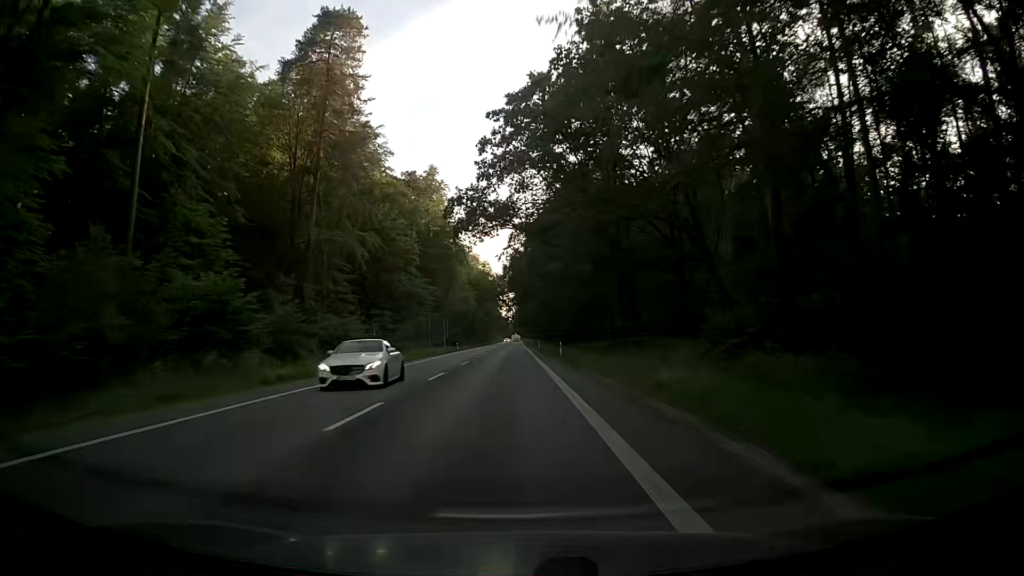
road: secondary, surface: asphalt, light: Day
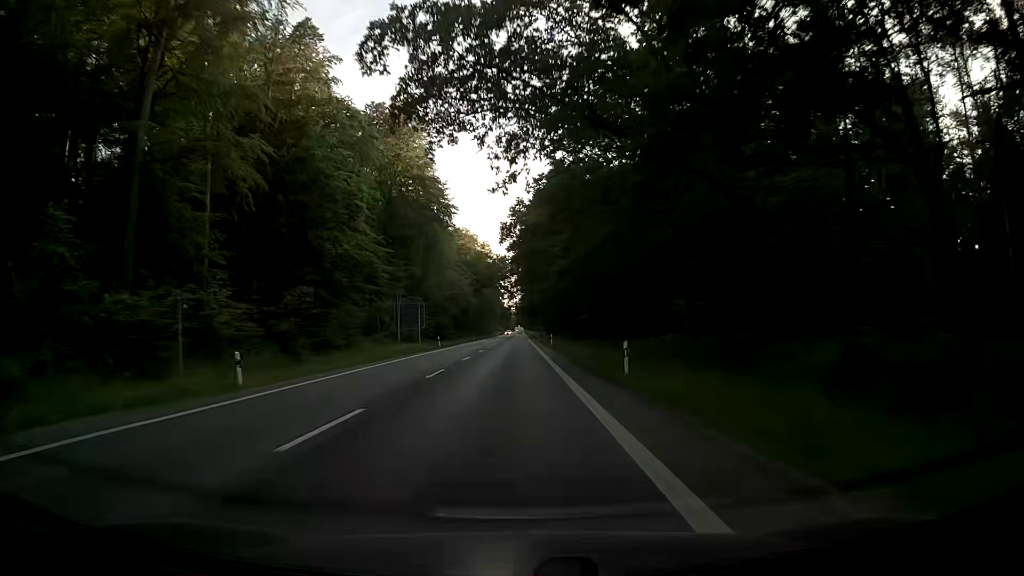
(-0.3, +26.4) m; -1°
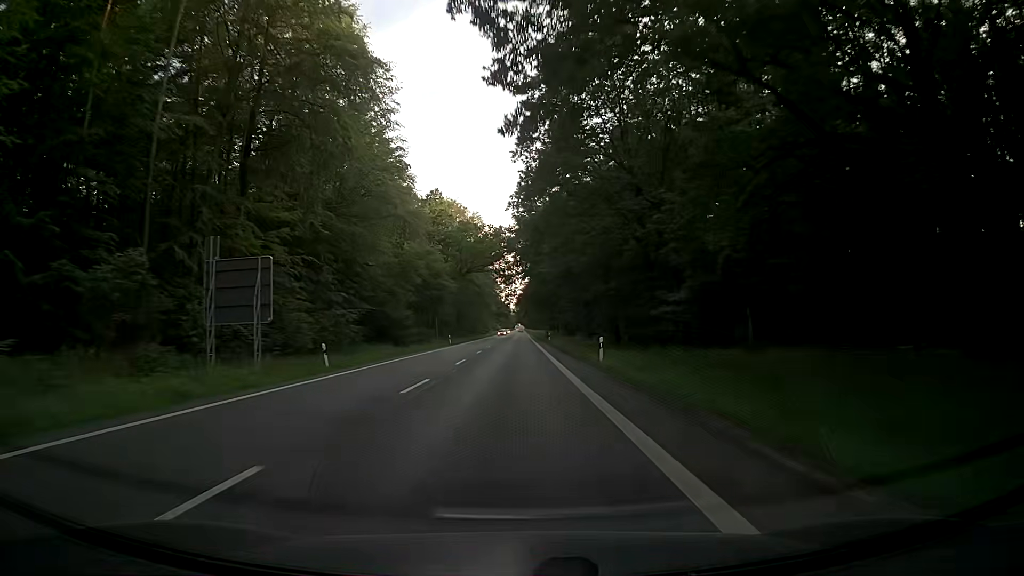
(0.0, +41.7) m; -1°
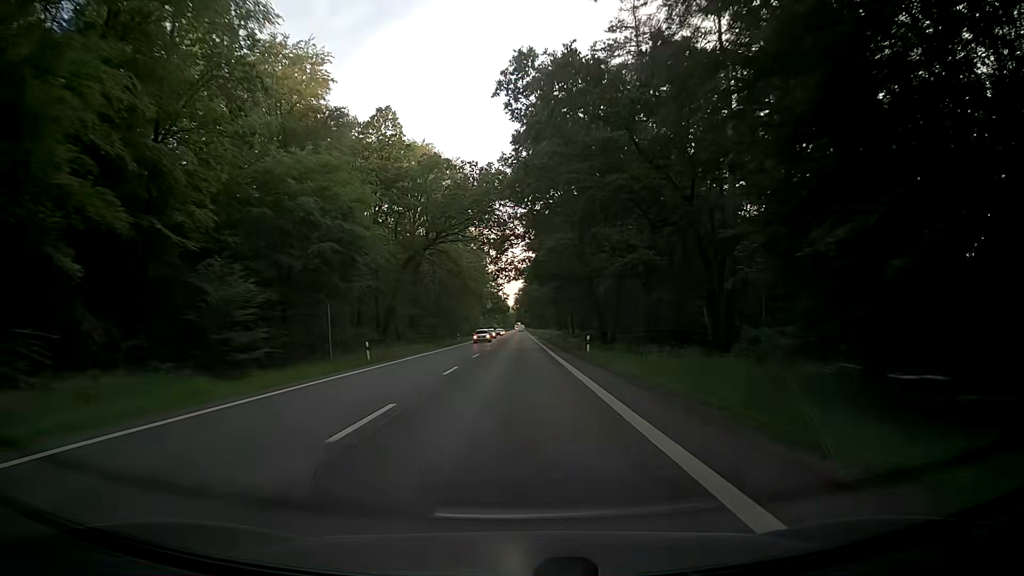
(+0.3, +42.9) m; 0°
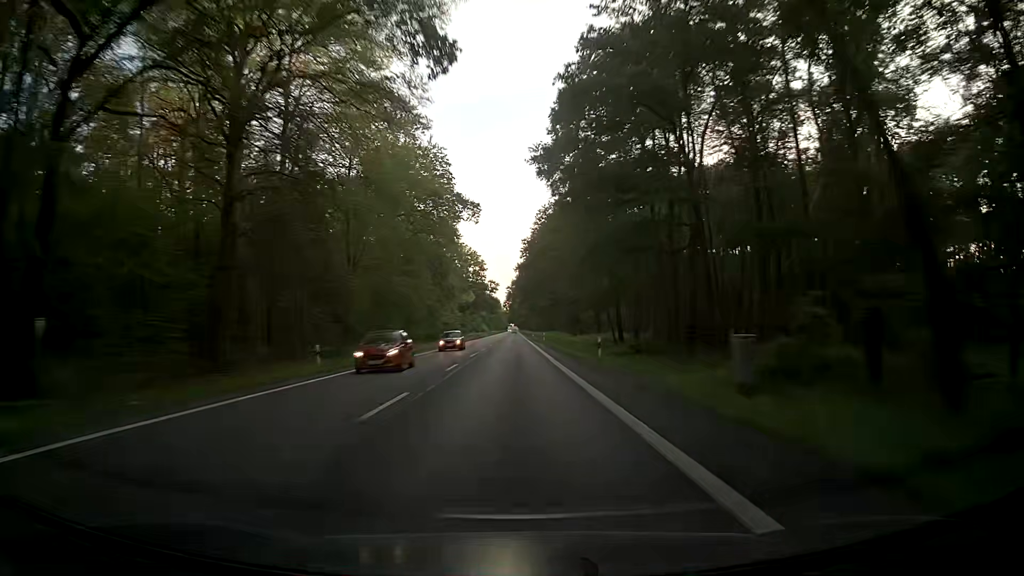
(+0.5, +58.7) m; +1°
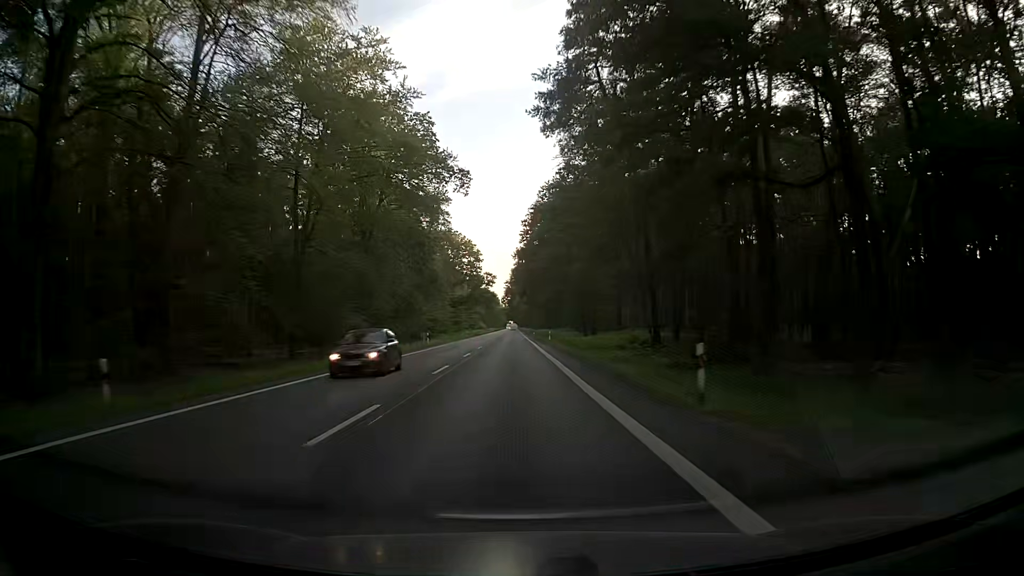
(0.0, +14.9) m; 0°
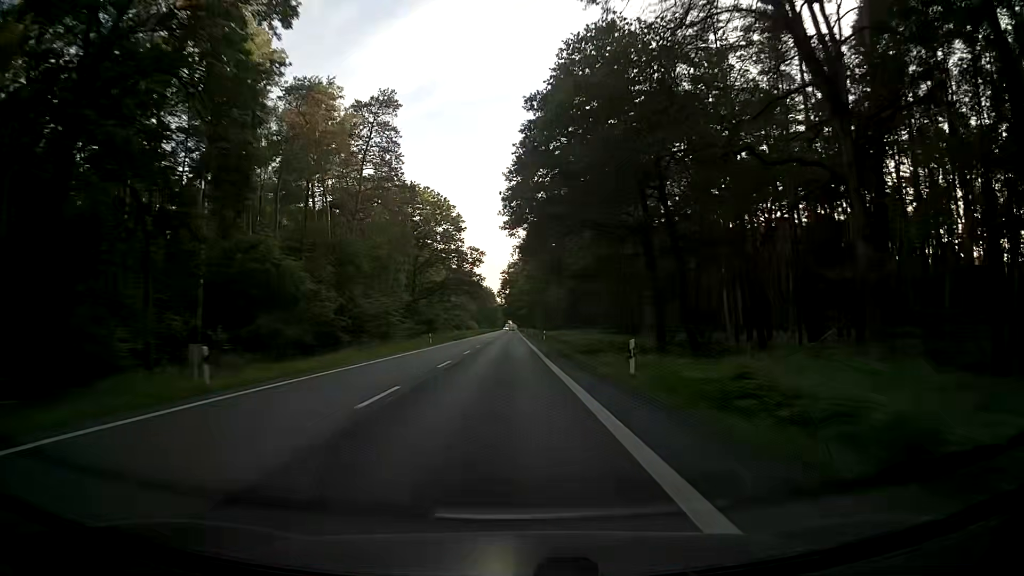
(0.0, +45.2) m; 0°
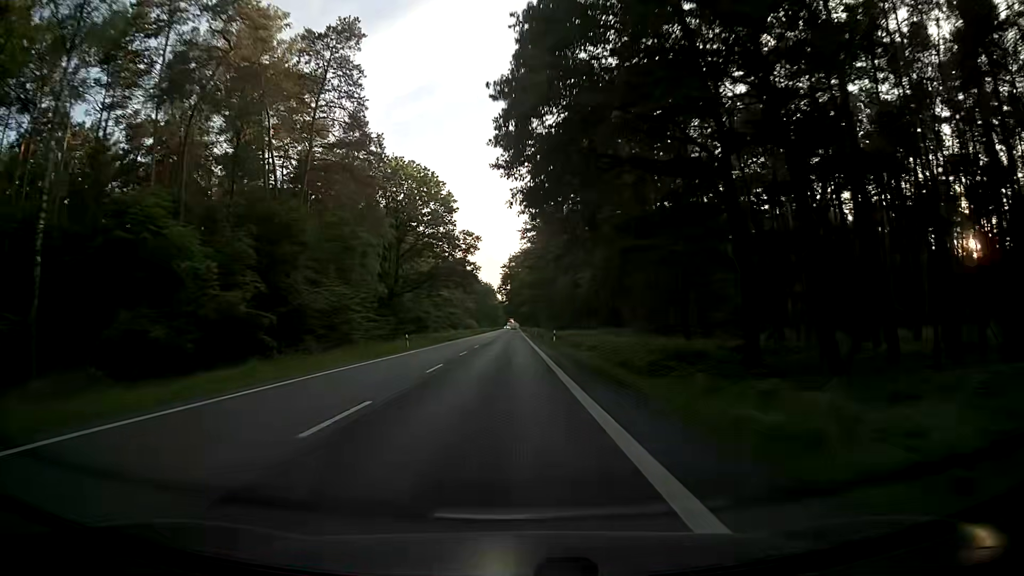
(0.0, +15.2) m; 0°
(0, +10) (0, +20) (0, +30) (0, +40) (0, +50) (0, +60) (0, +70) (0, +80) (0, +90) (0, +100) m
